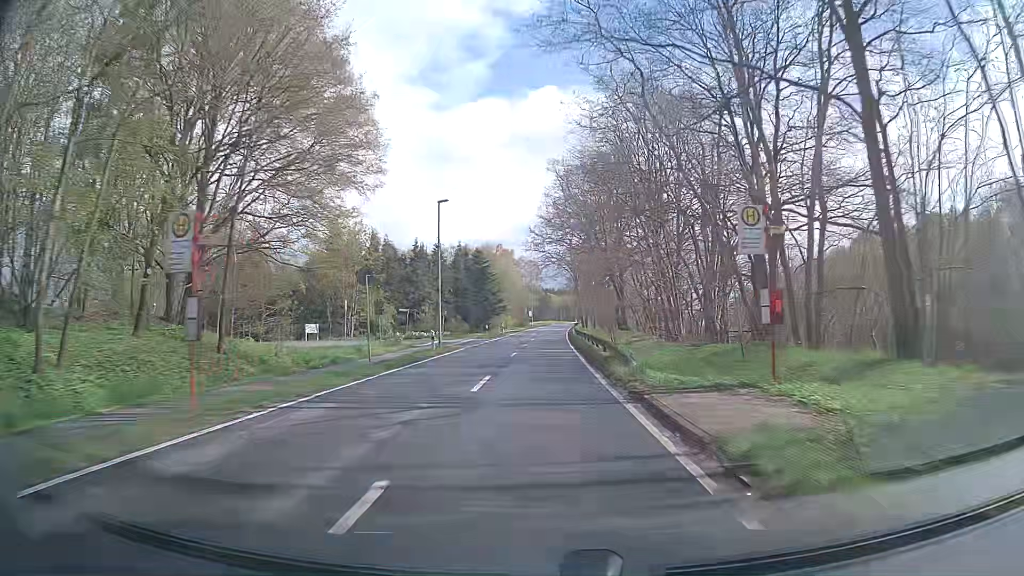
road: tertiary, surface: asphalt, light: Day
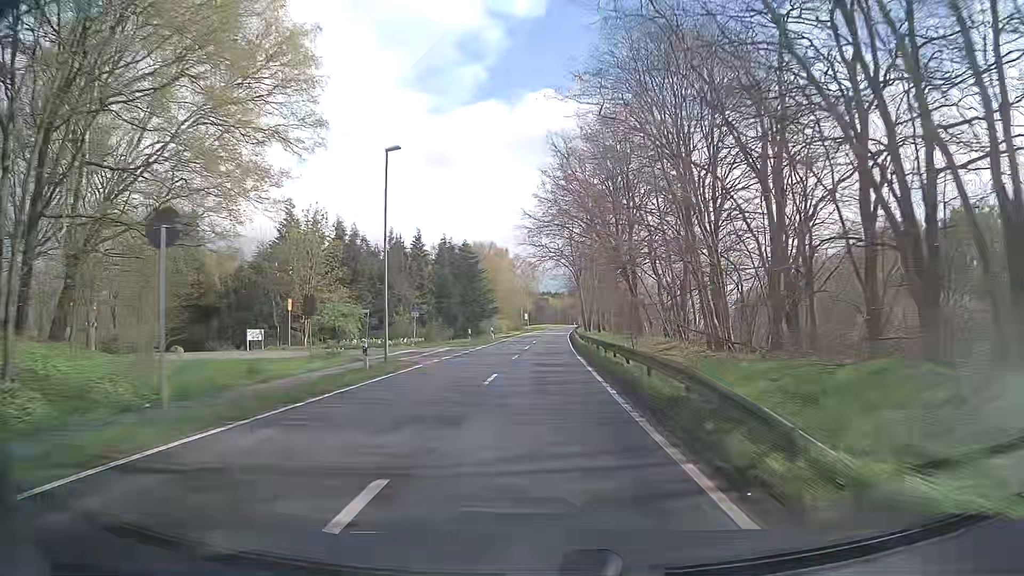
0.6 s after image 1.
(-0.1, +11.5) m; -1°
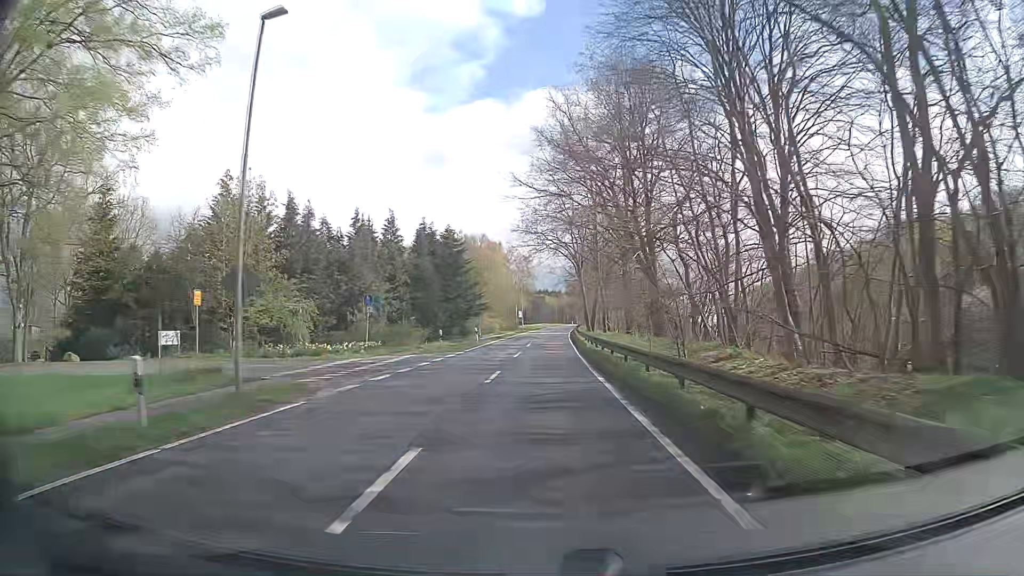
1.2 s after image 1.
(0.0, +11.5) m; 0°
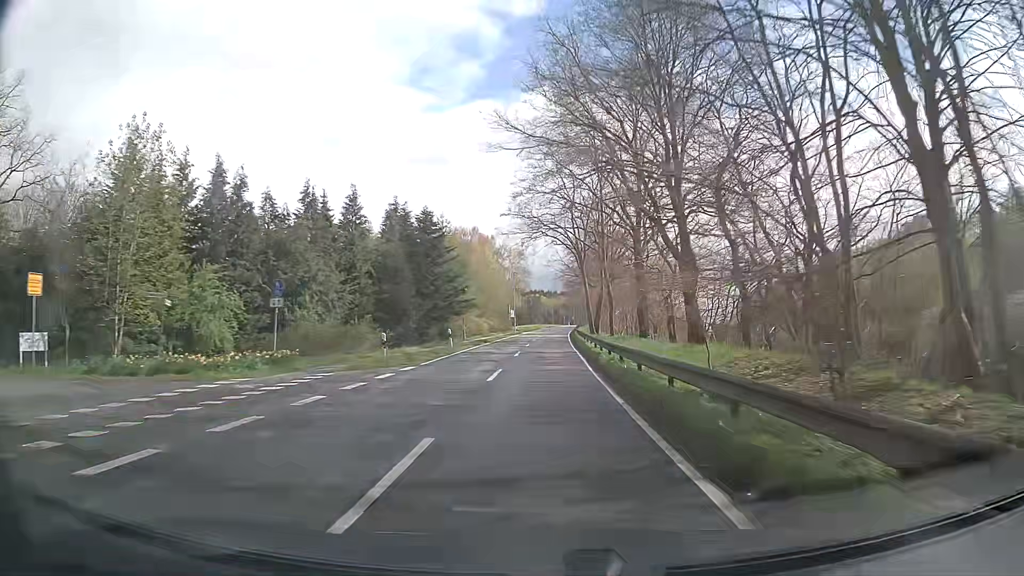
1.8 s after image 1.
(0.0, +11.4) m; 0°
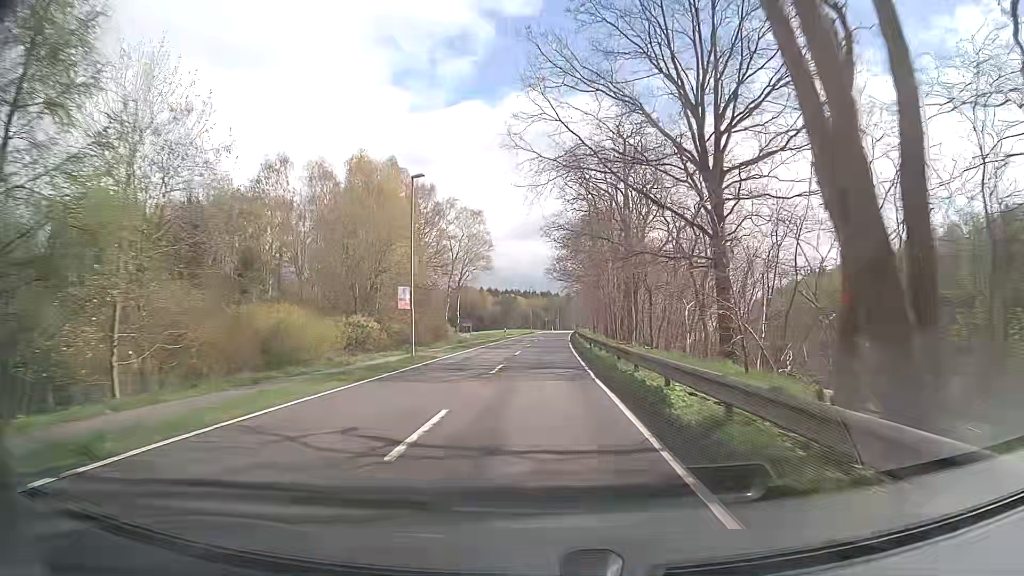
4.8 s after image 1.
(+1.4, +56.6) m; +2°
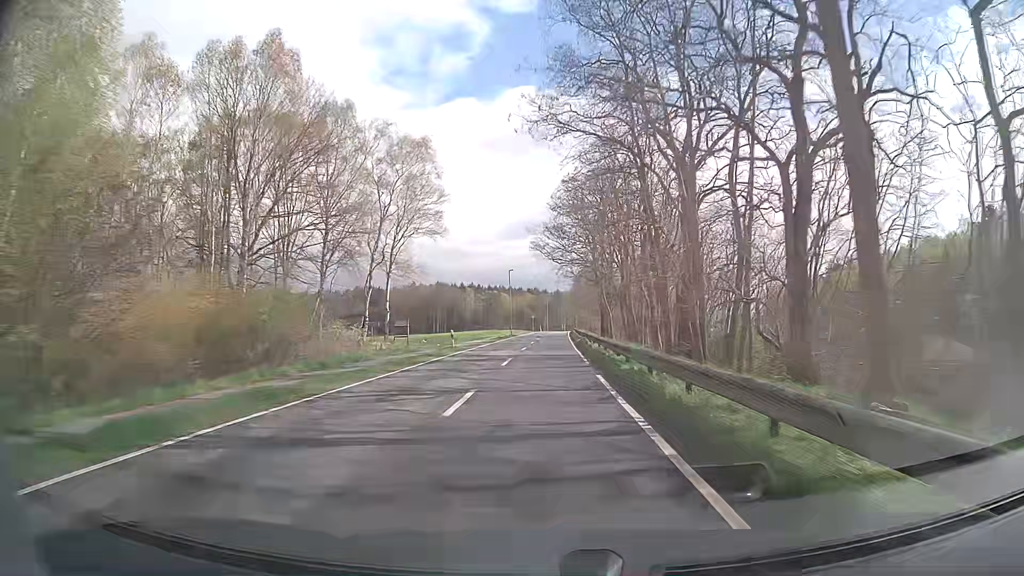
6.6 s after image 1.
(+0.2, +33.6) m; +1°
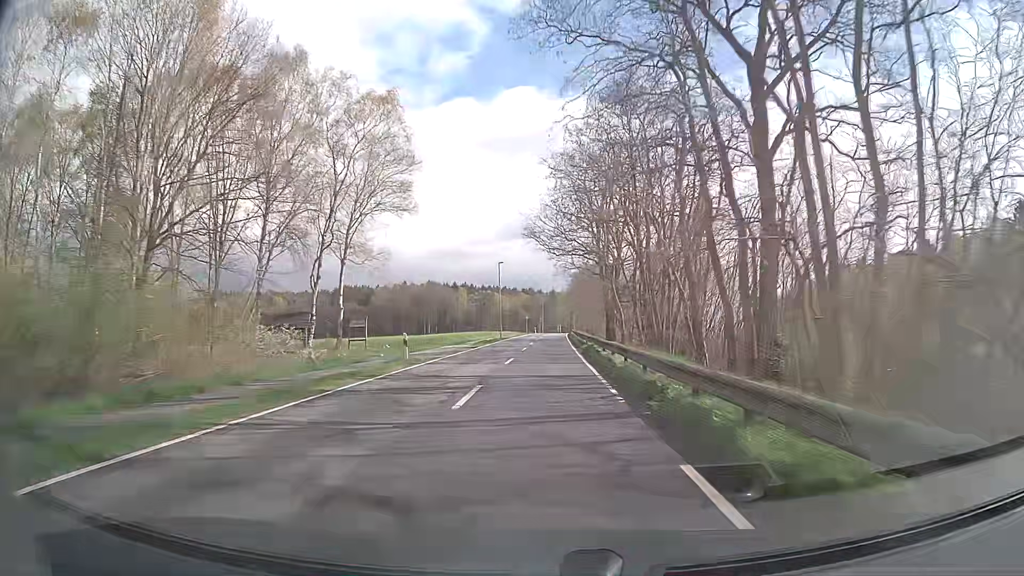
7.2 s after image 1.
(0.0, +11.2) m; +1°
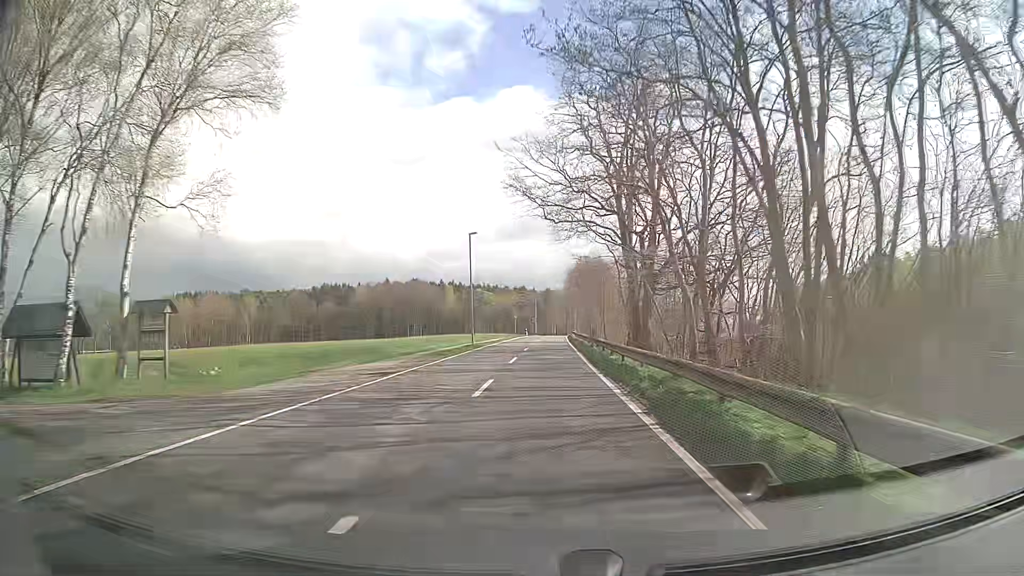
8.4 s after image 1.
(+0.1, +22.4) m; 0°
(0, +10) (0, +20) (0, +30) (+1, +40) (+1, +50) (+1, +60) (+1, +70) (+2, +80) (+2, +90) (+3, +100) m
